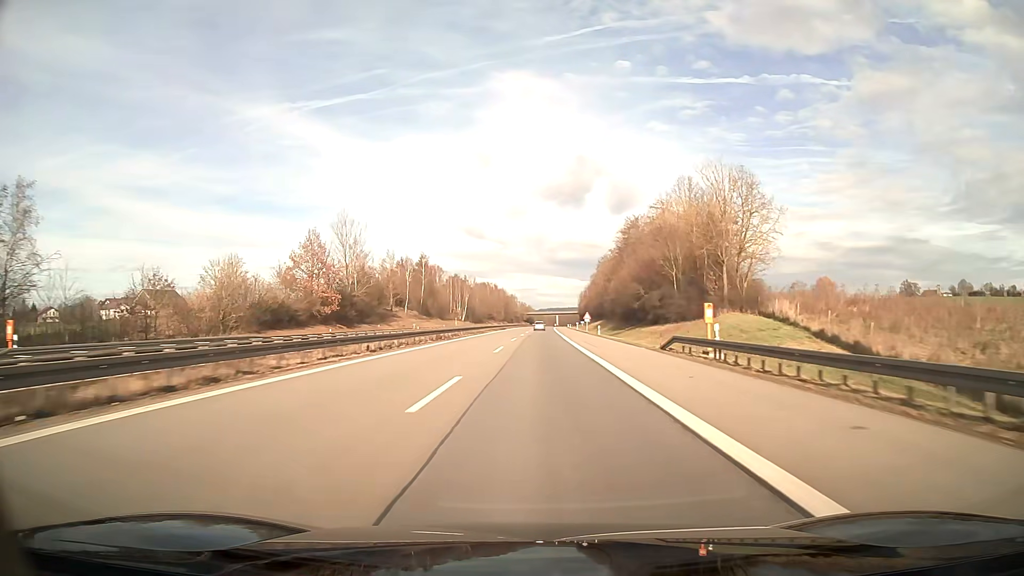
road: motorway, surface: asphalt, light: Day
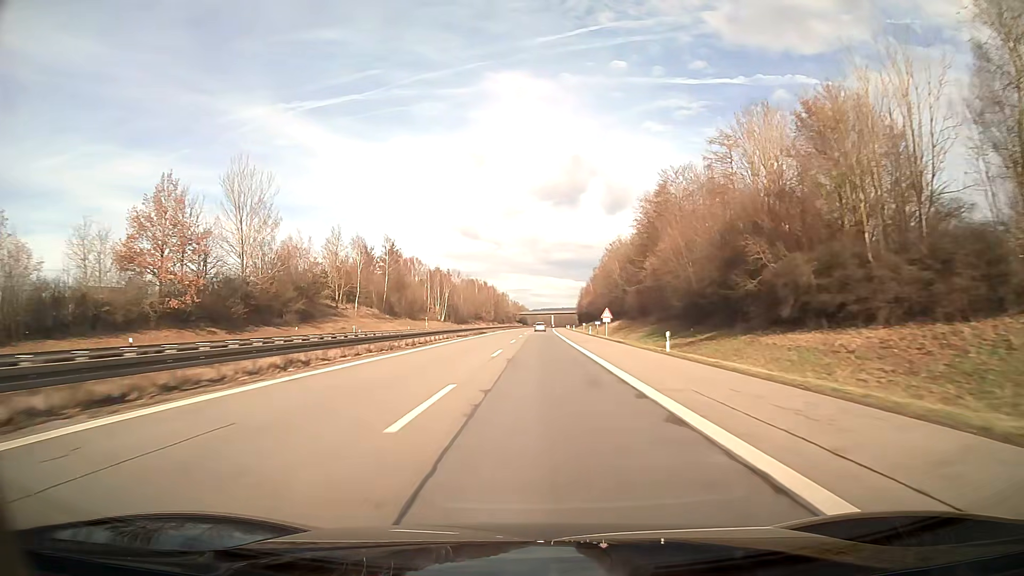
(+0.2, +38.2) m; +1°
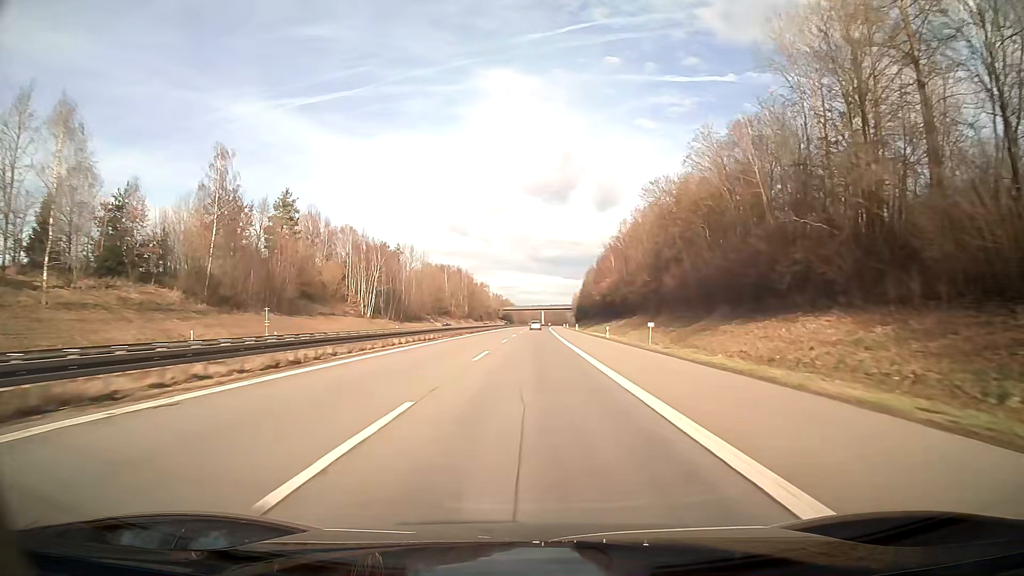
(+0.7, +76.3) m; +1°
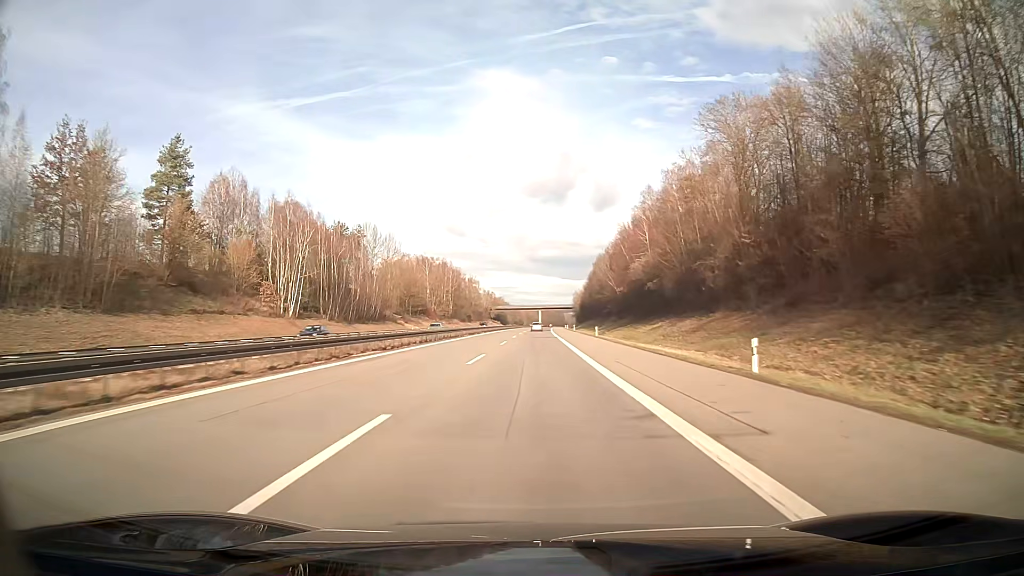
(+0.1, +38.1) m; 0°
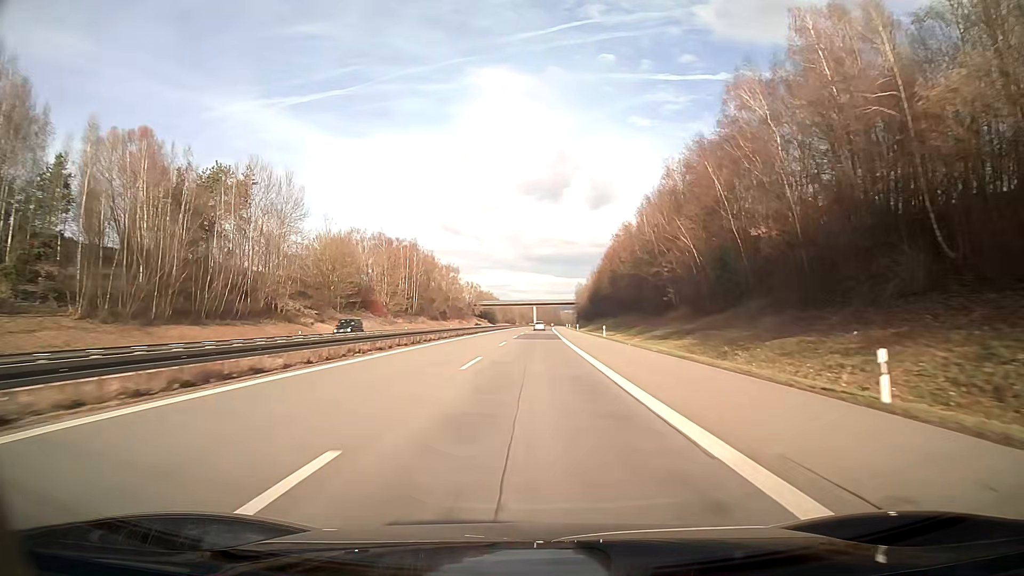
(+0.3, +57.2) m; +1°
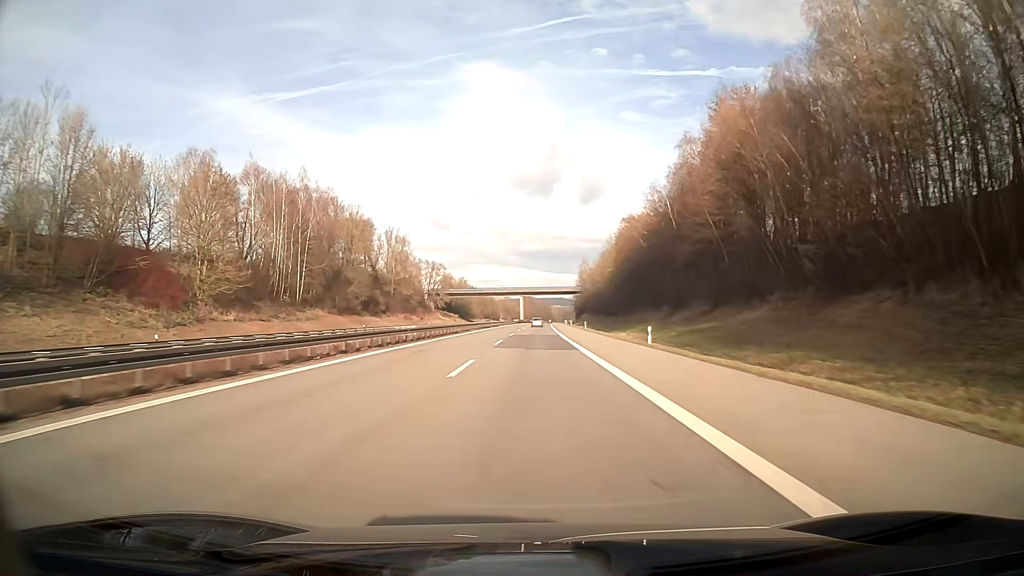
(+0.6, +76.3) m; +1°
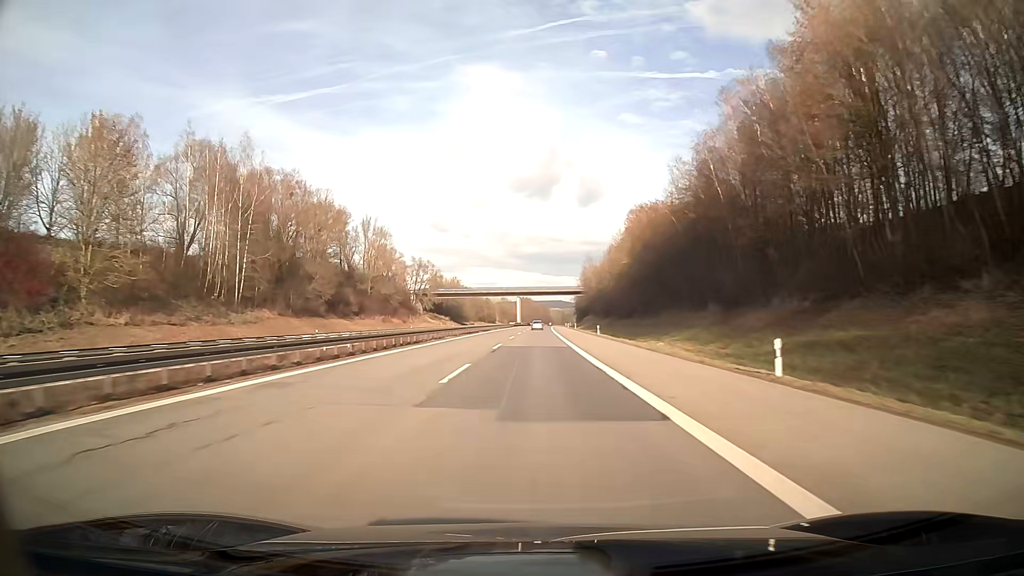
(0.0, +19.1) m; 0°
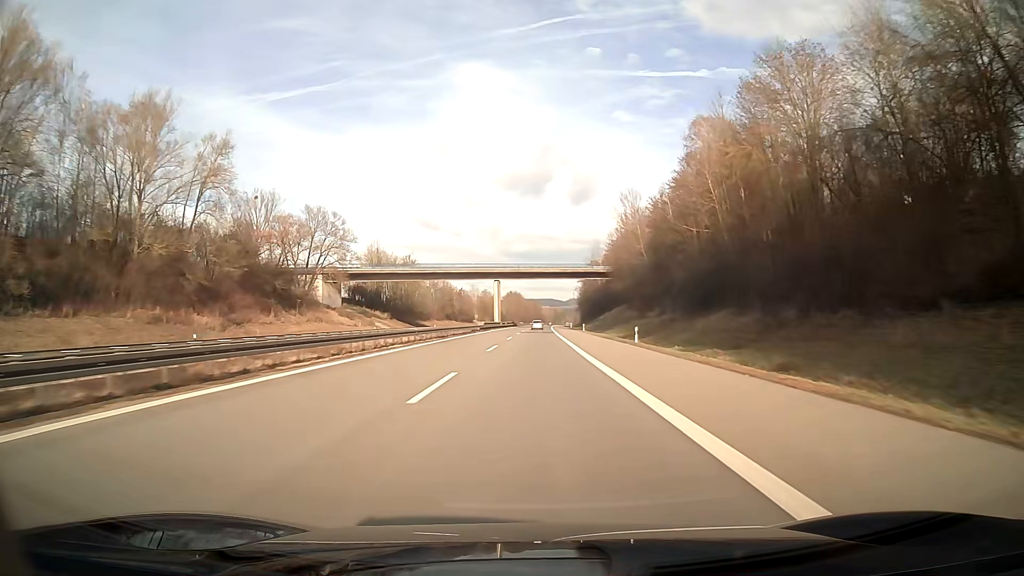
(+0.5, +76.3) m; +1°
